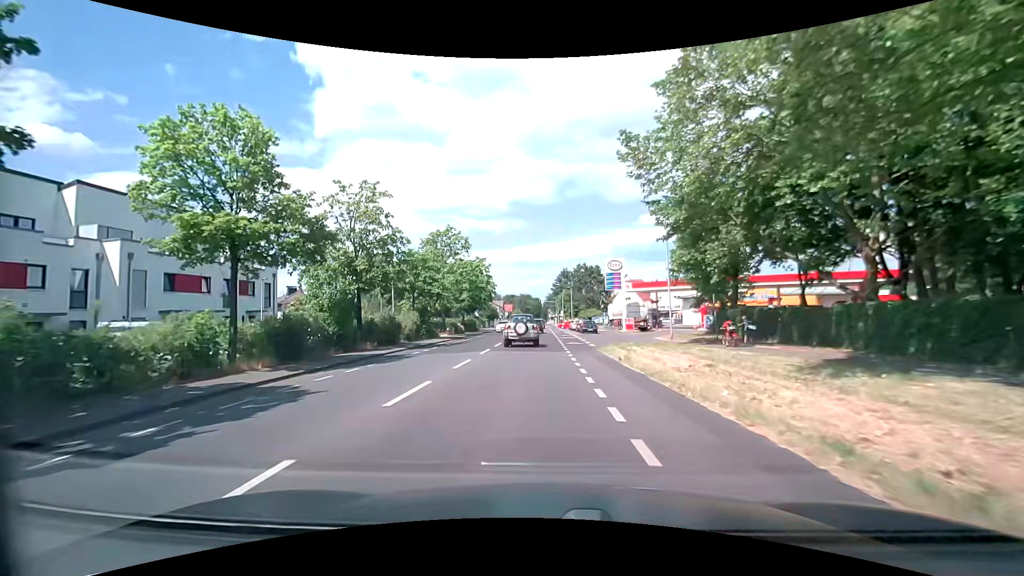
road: secondary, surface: asphalt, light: Day
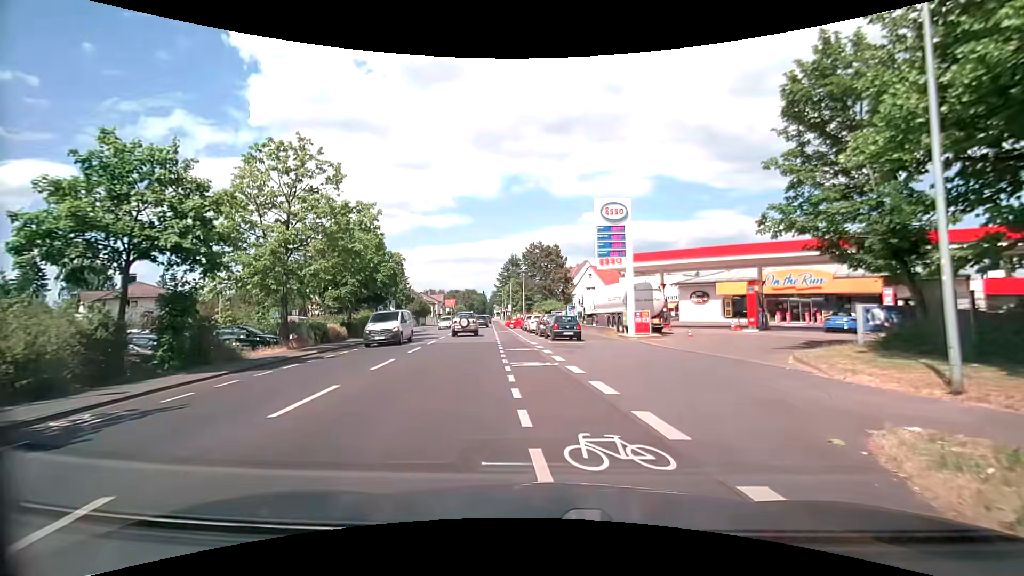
(+0.5, +24.2) m; +7°
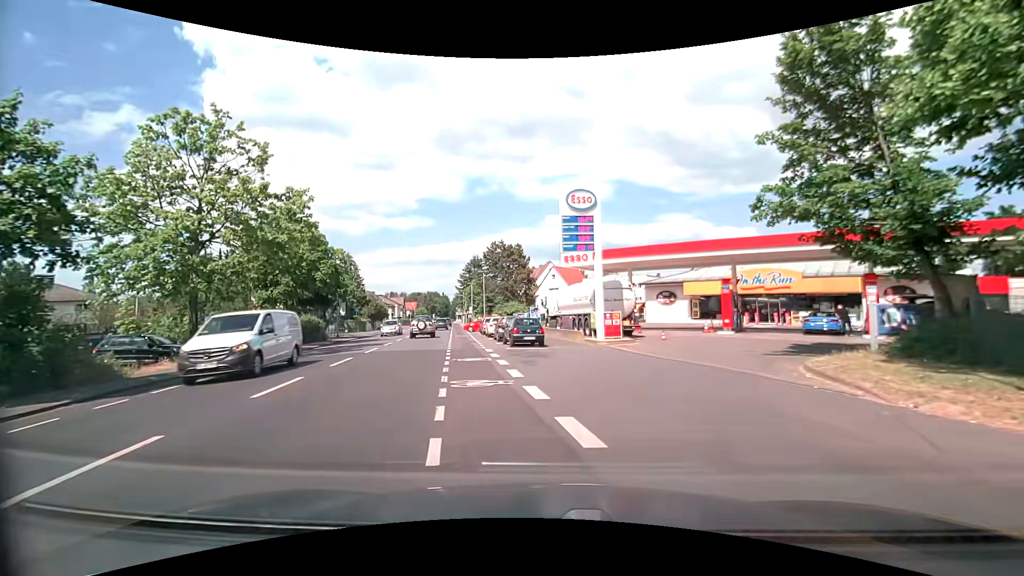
(+0.1, +3.4) m; +5°
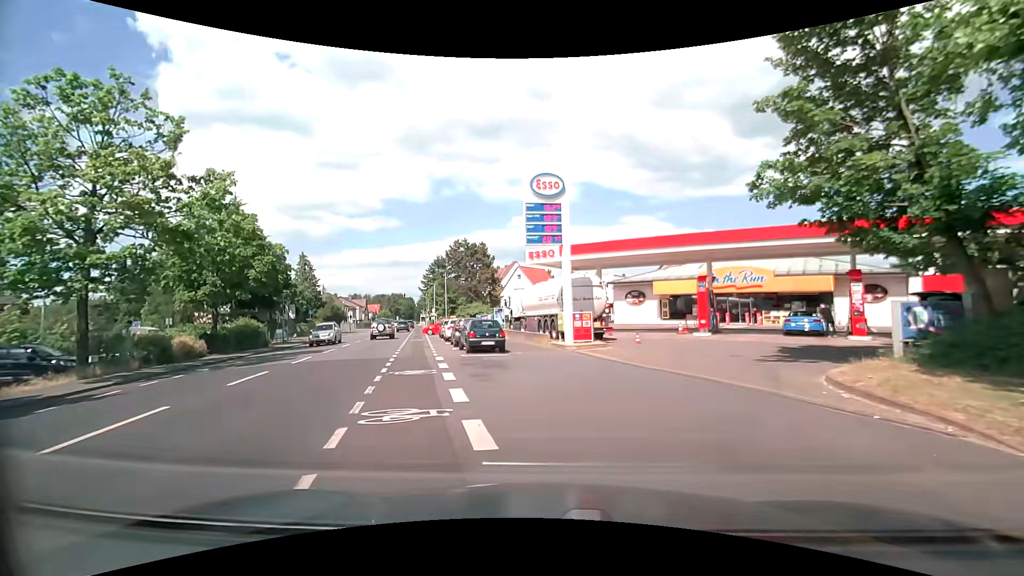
(+0.1, +2.9) m; +4°
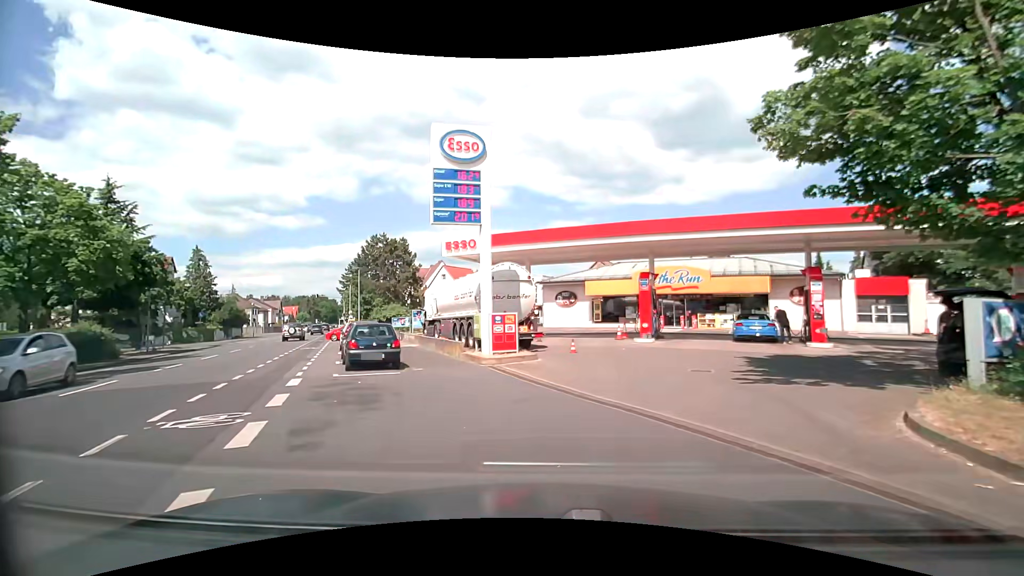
(+0.3, +5.0) m; +8°
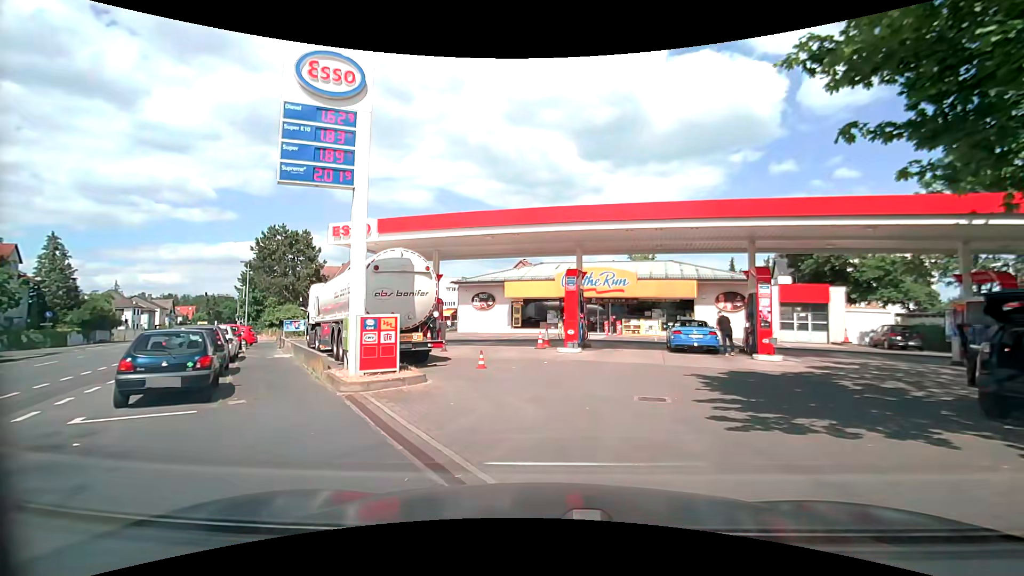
(+0.3, +4.6) m; +8°
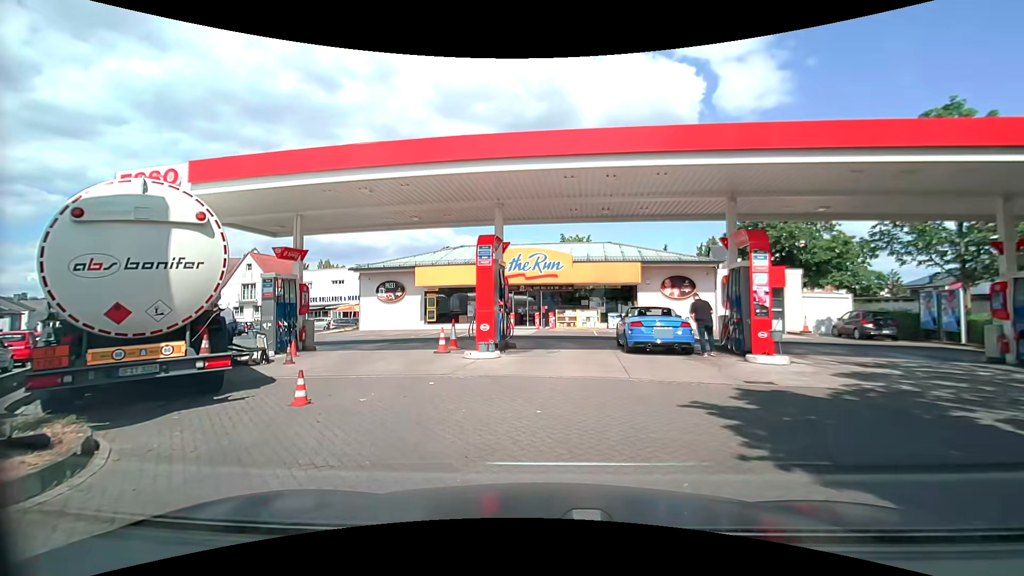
(+0.6, +6.7) m; +9°
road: service
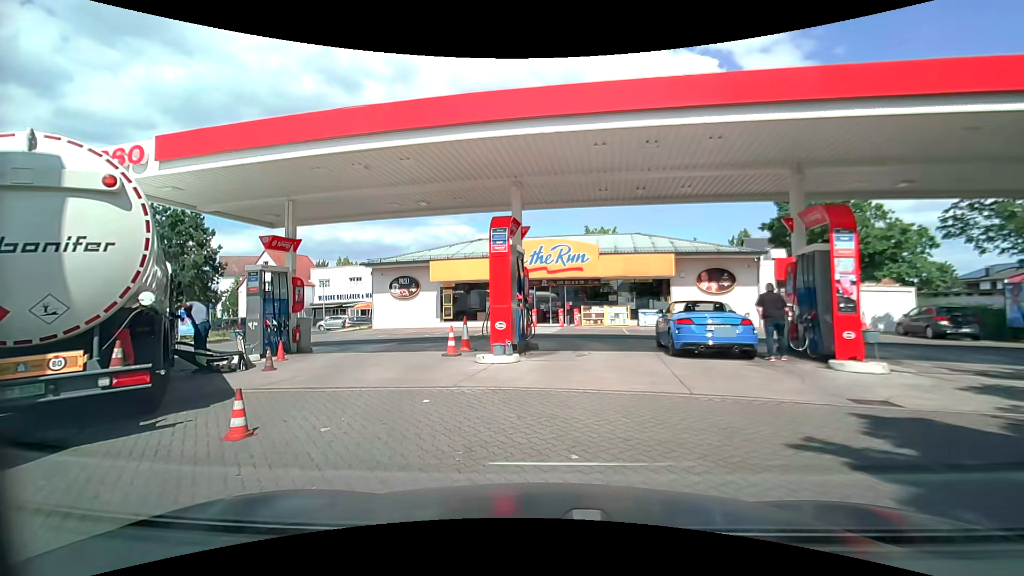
(-0.1, +2.3) m; -3°
